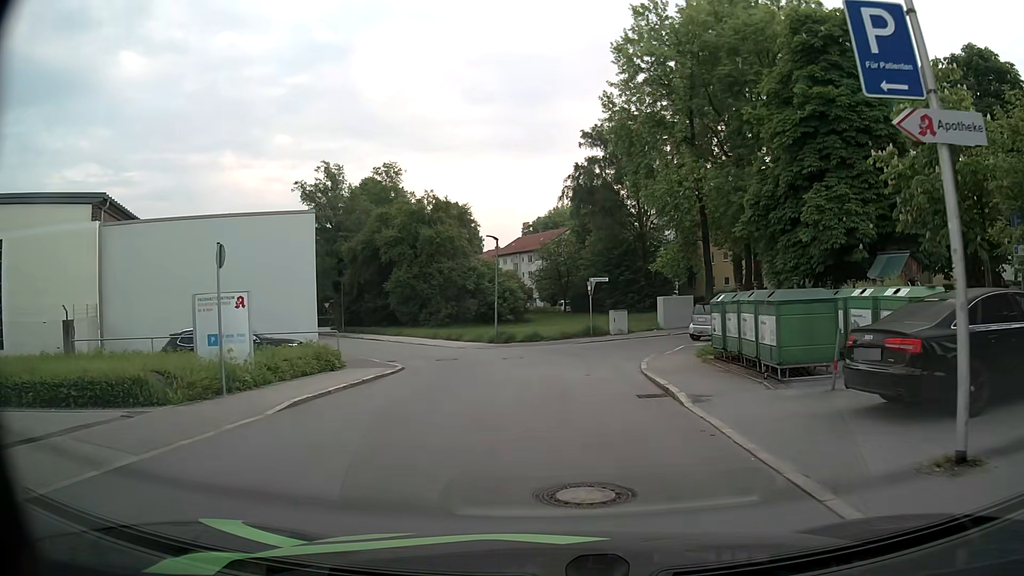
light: Day
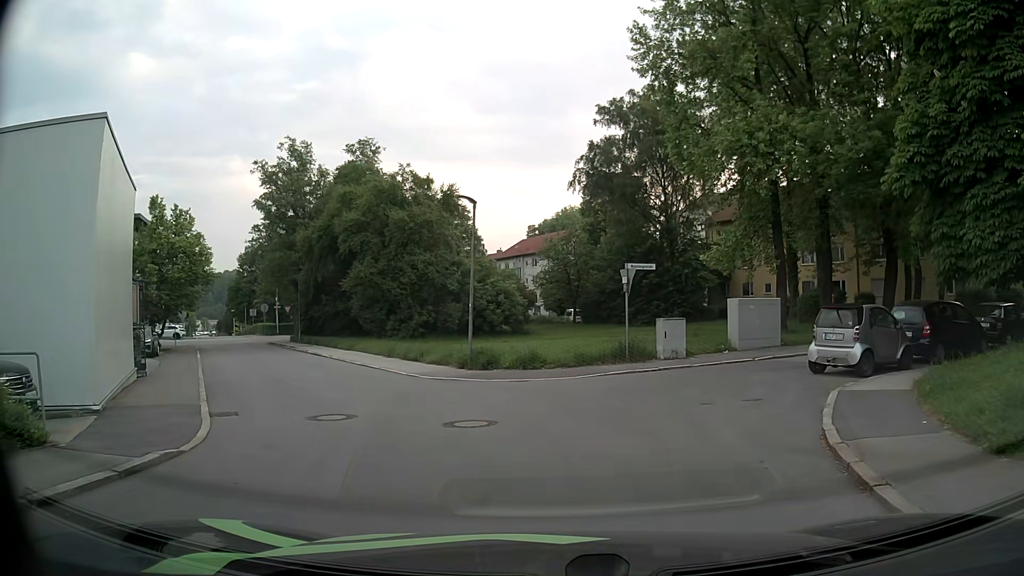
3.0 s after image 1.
(-0.1, +12.3) m; -2°
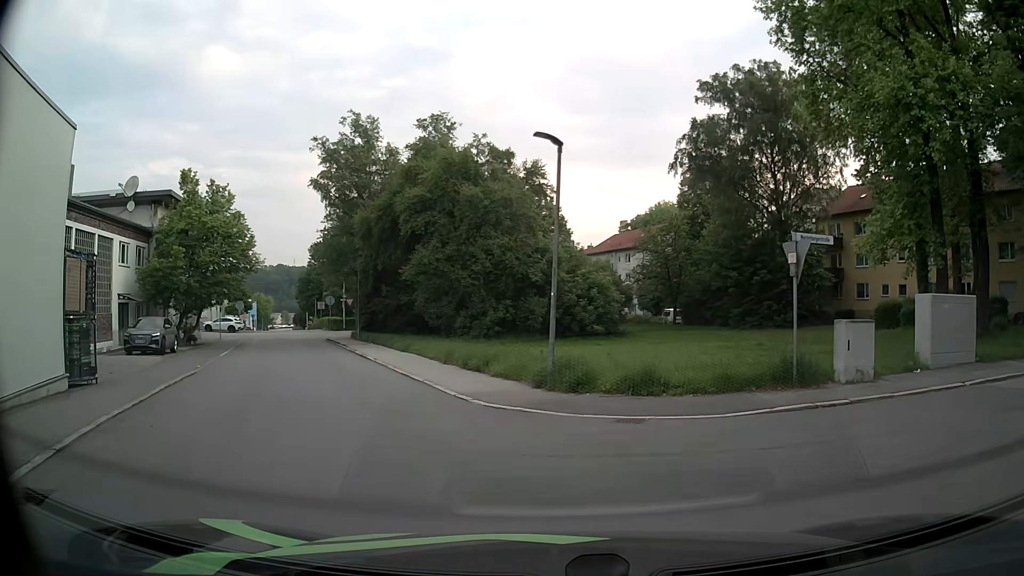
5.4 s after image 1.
(-0.3, +6.7) m; -8°
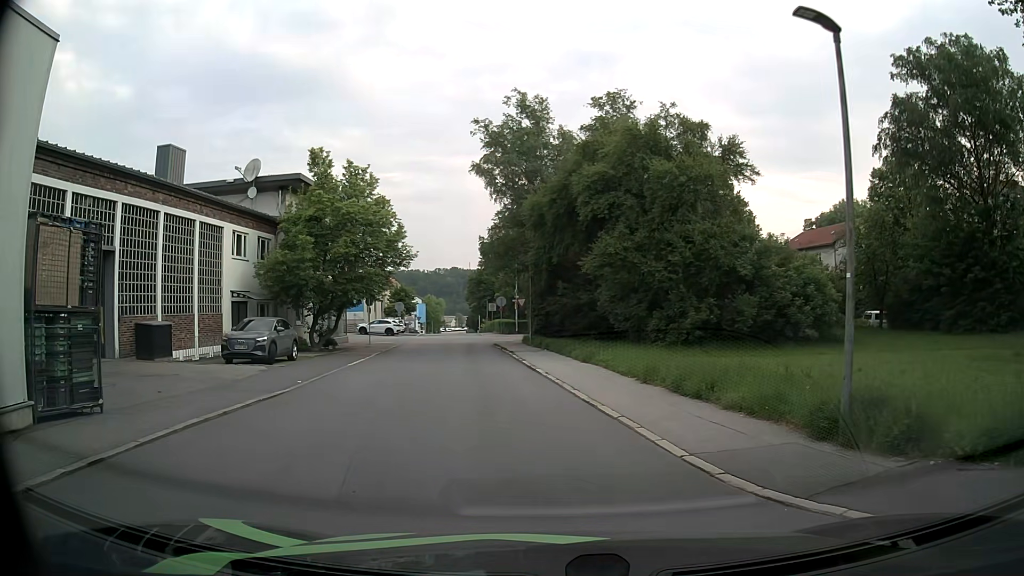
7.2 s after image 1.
(-0.7, +6.1) m; -14°
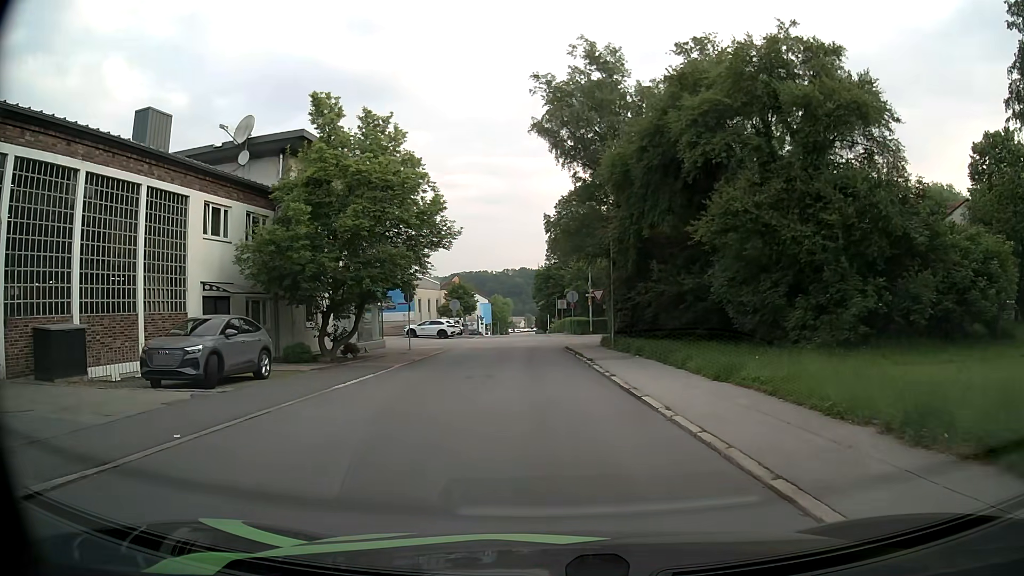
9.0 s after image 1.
(-0.6, +9.1) m; -5°
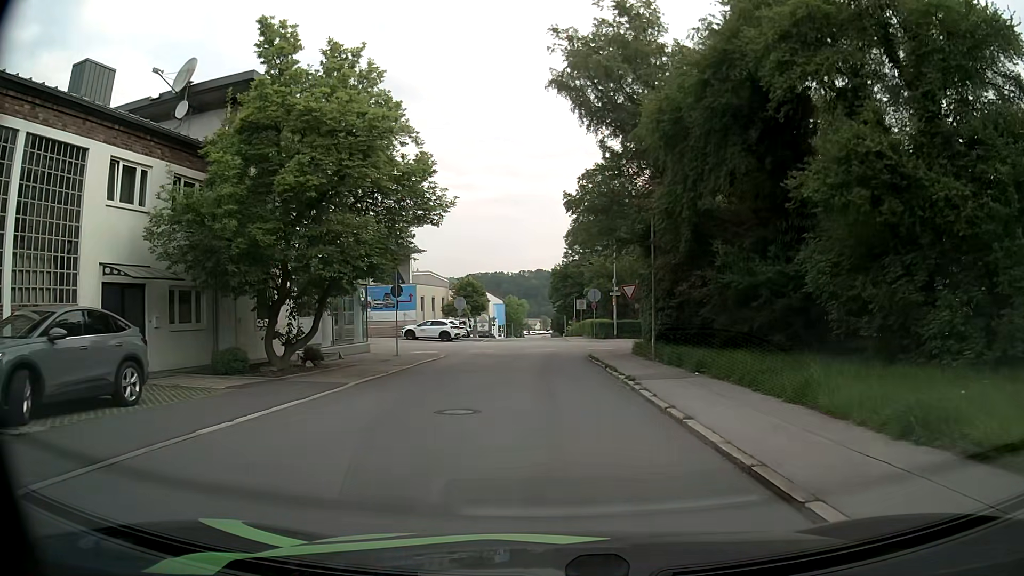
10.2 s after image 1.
(-0.1, +6.8) m; -1°
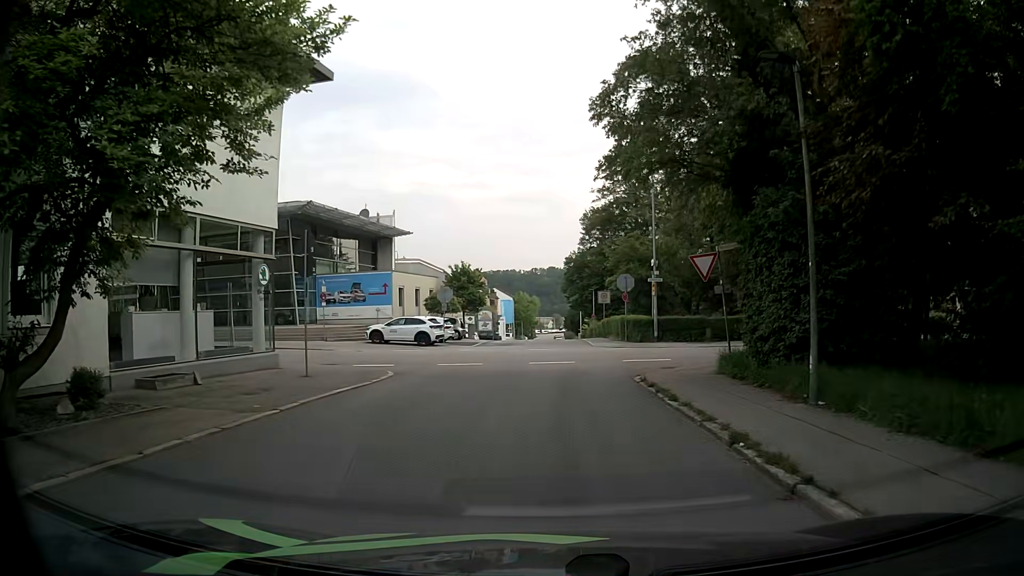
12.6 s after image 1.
(-0.1, +12.7) m; 0°
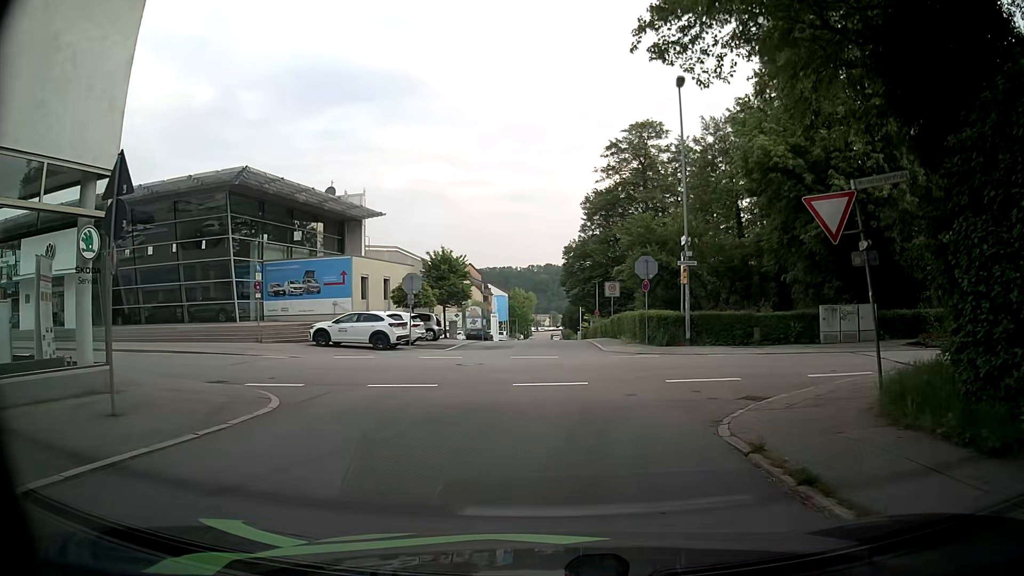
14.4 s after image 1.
(-0.1, +8.4) m; 0°
